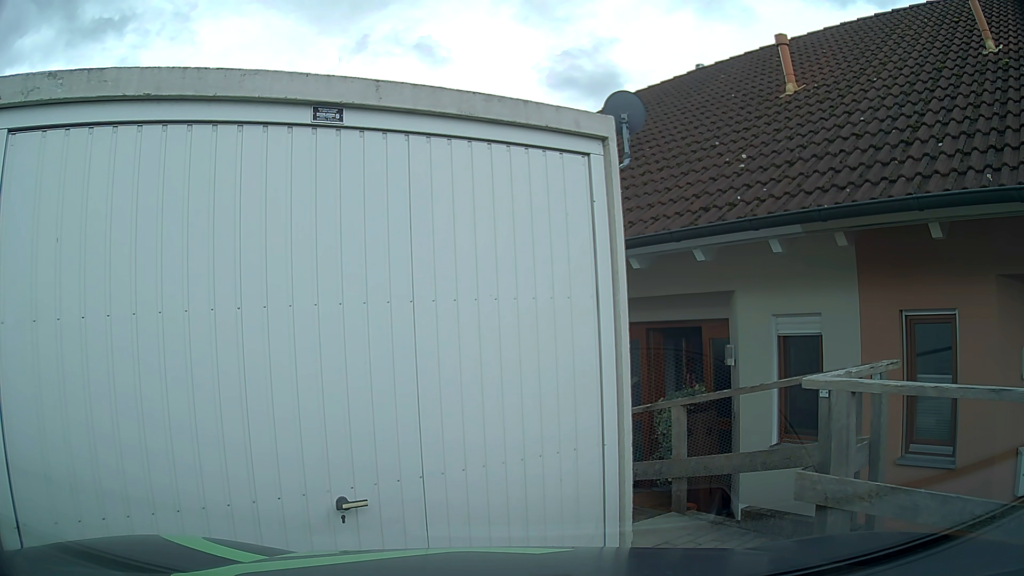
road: residential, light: Day
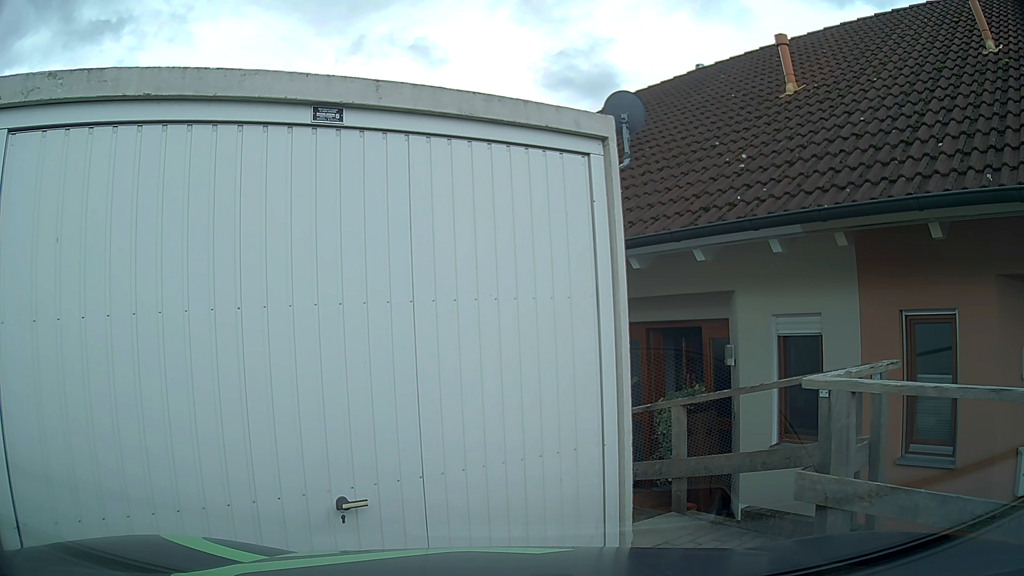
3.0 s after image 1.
(0.0, 0.0) m; 0°
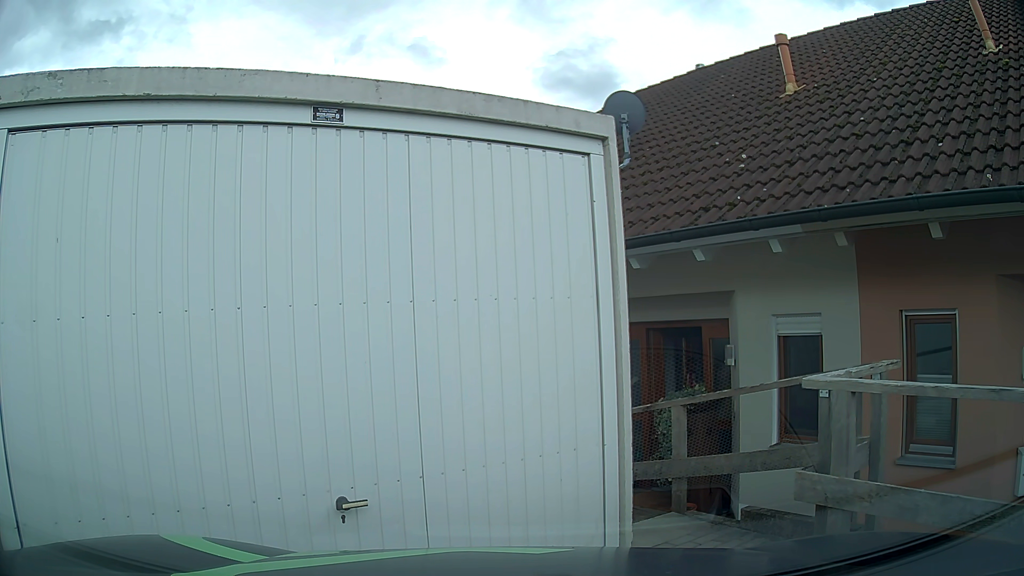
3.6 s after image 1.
(0.0, 0.0) m; 0°
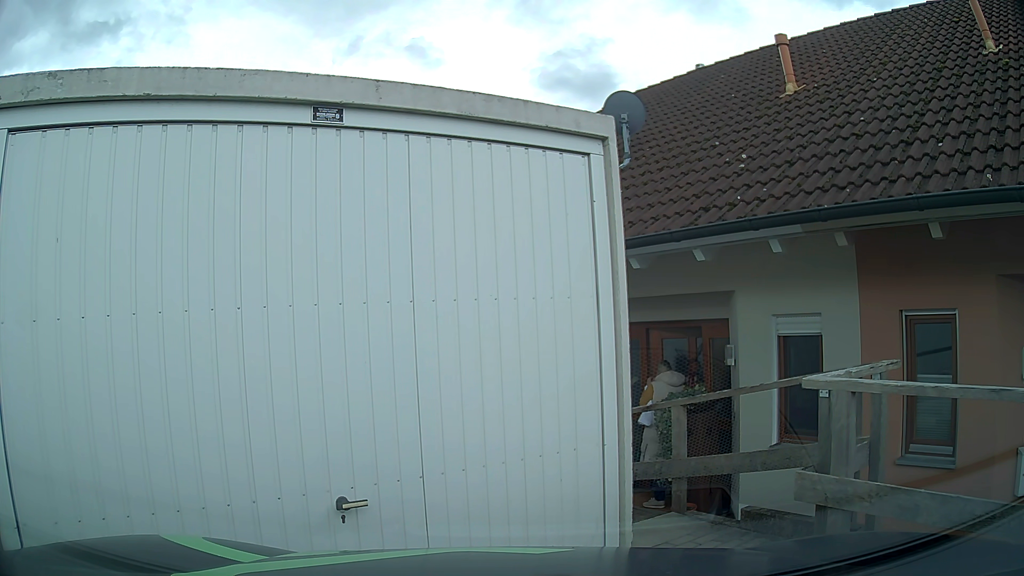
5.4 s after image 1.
(0.0, 0.0) m; 0°
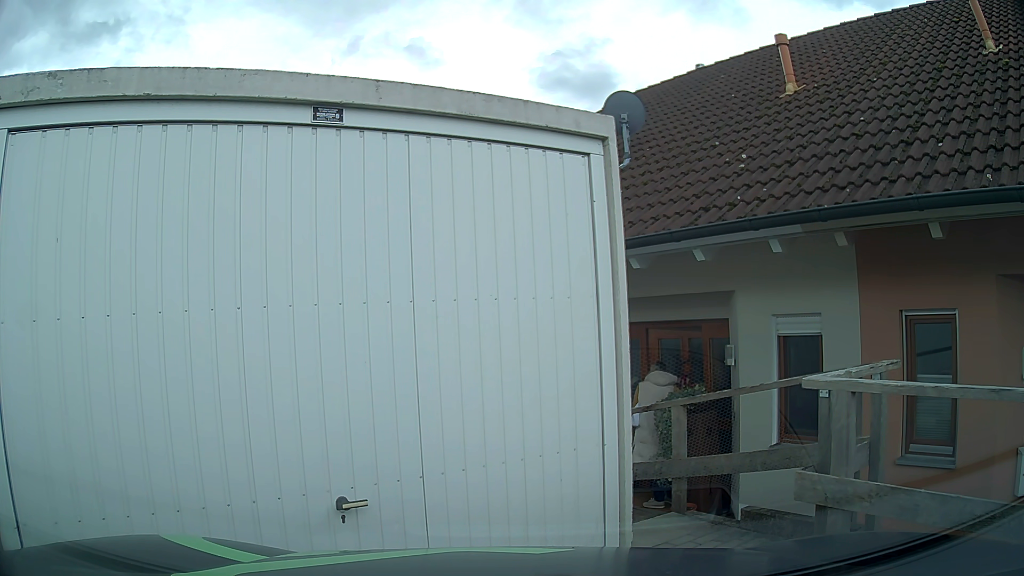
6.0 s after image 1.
(0.0, 0.0) m; 0°
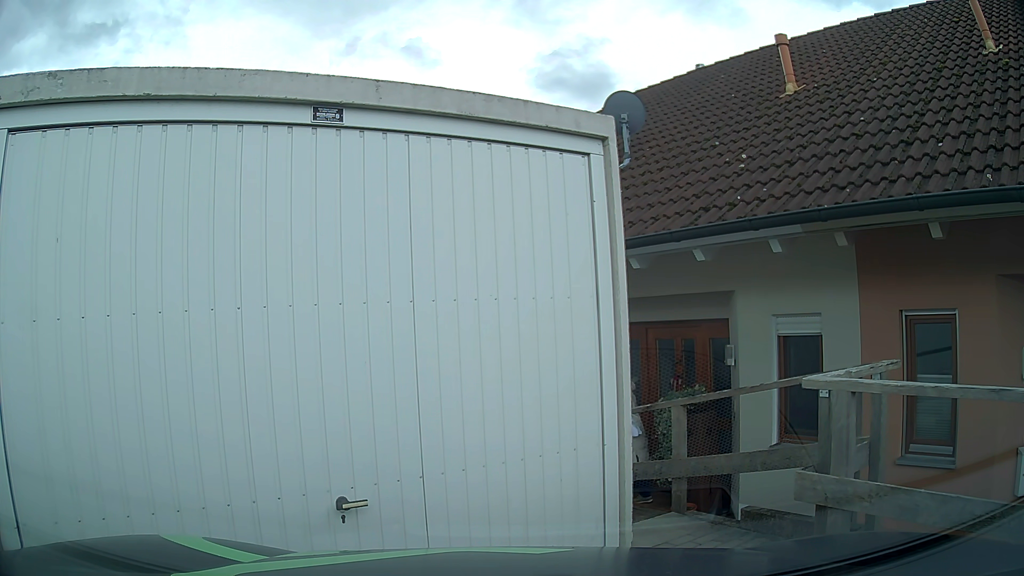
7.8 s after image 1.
(0.0, 0.0) m; 0°
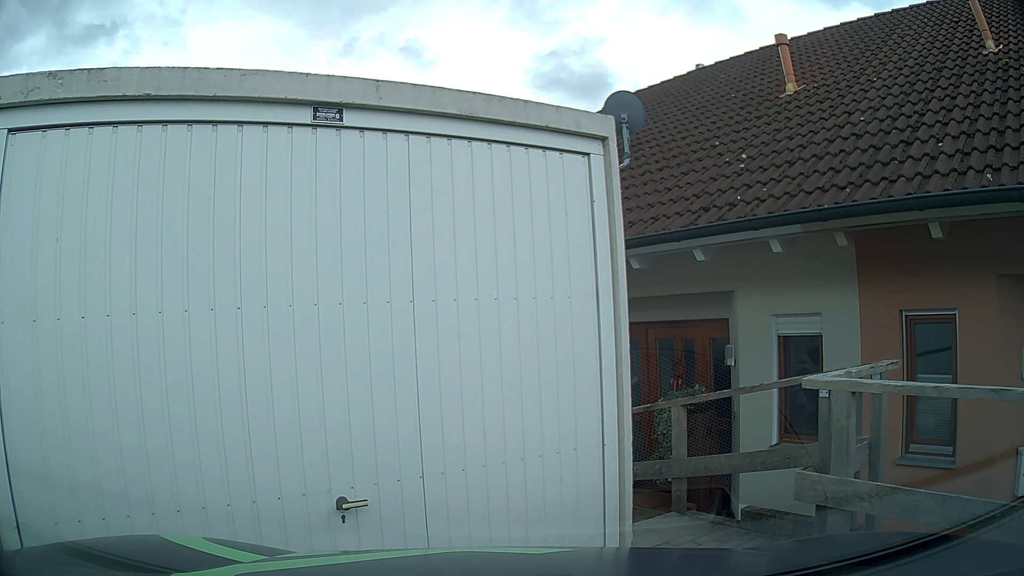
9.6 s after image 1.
(0.0, 0.0) m; 0°
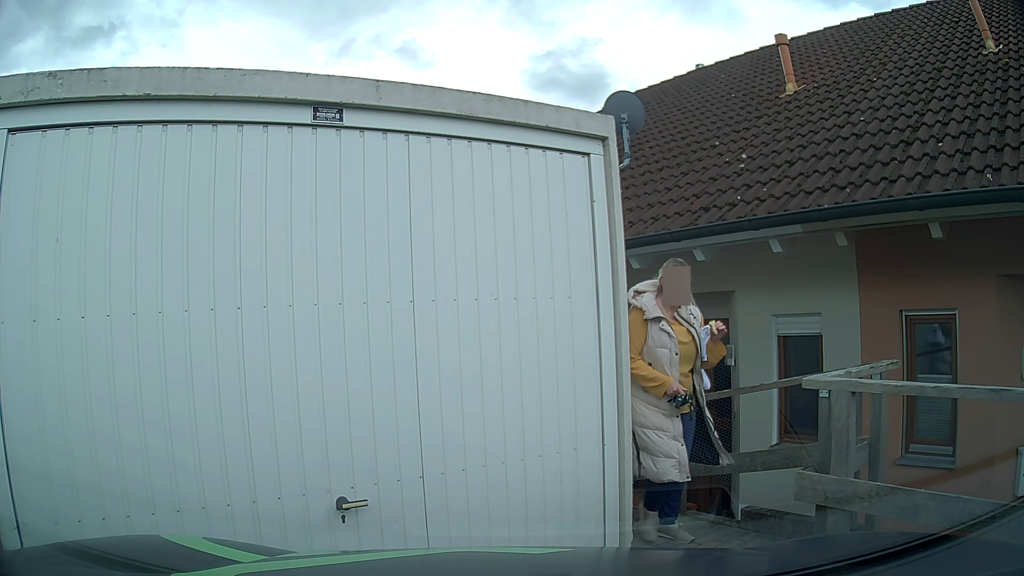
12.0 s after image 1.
(0.0, 0.0) m; 0°
